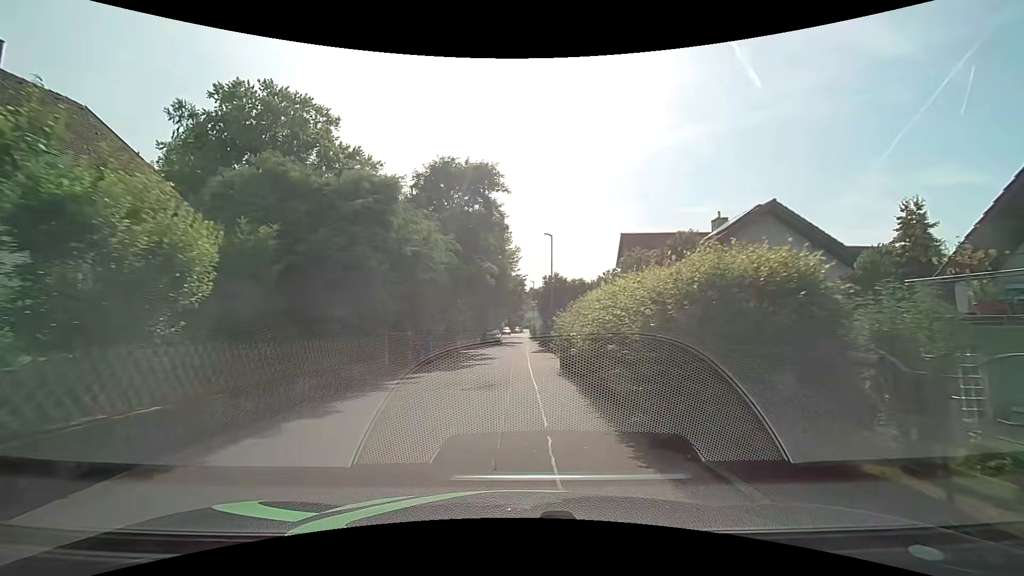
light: Day
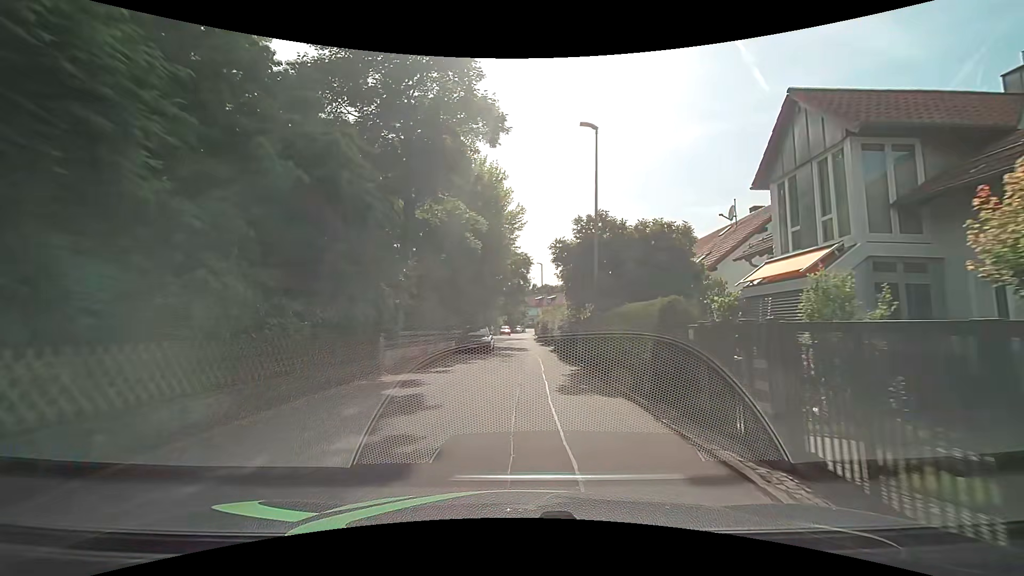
(+0.2, +19.0) m; +1°
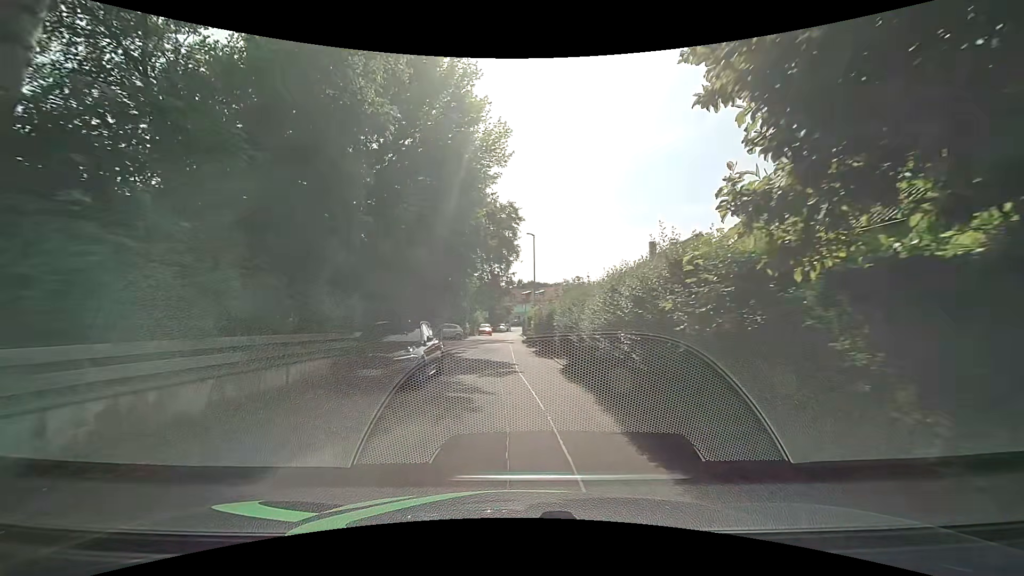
(+0.1, +15.7) m; +1°
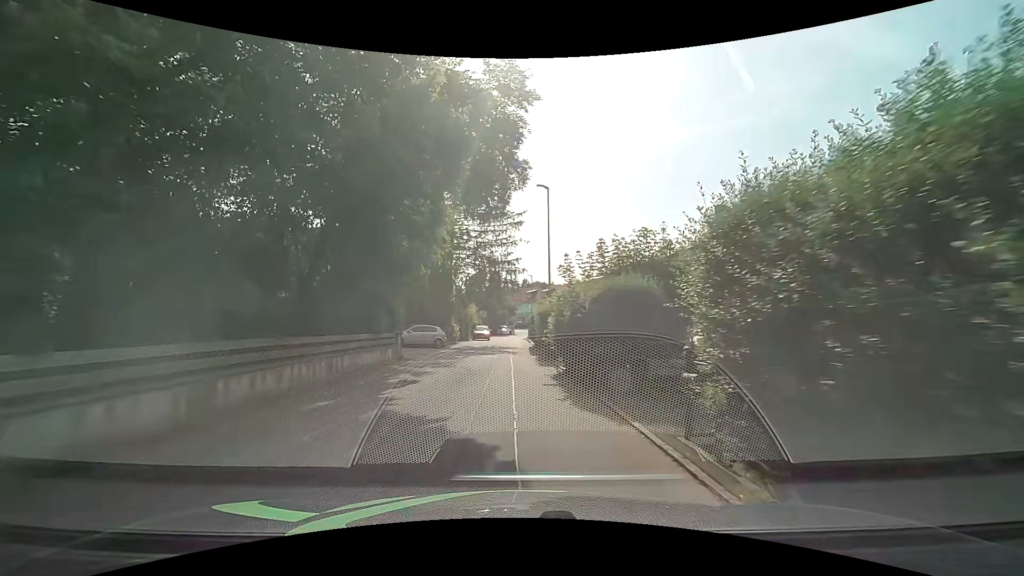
(0.0, +13.1) m; -2°
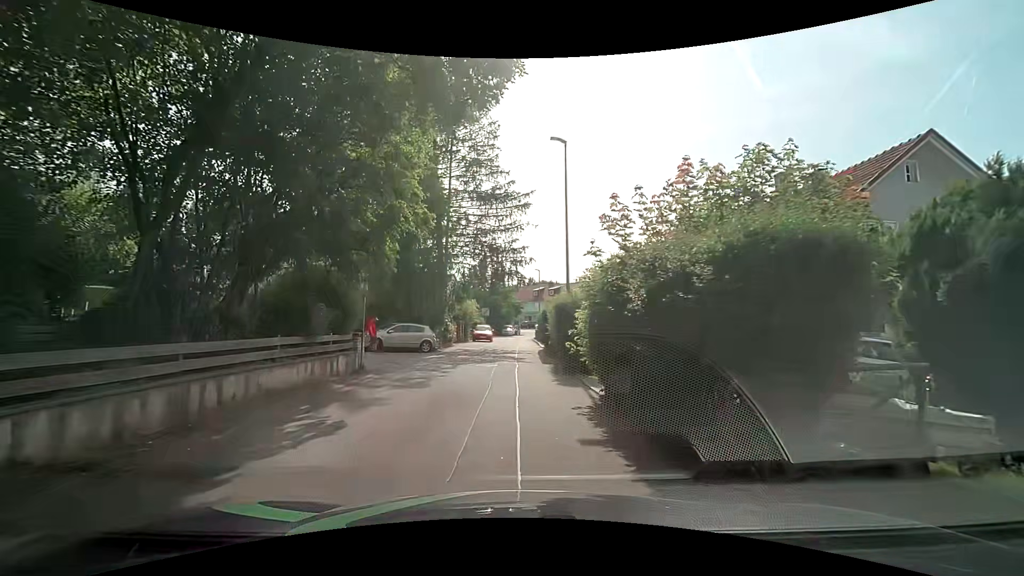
(+0.1, +6.0) m; +1°
